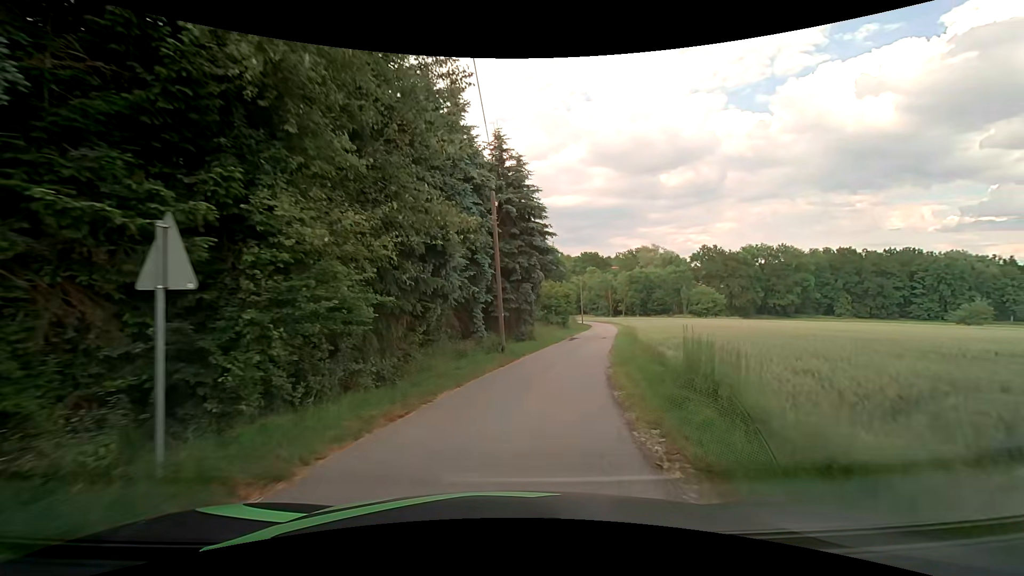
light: Day
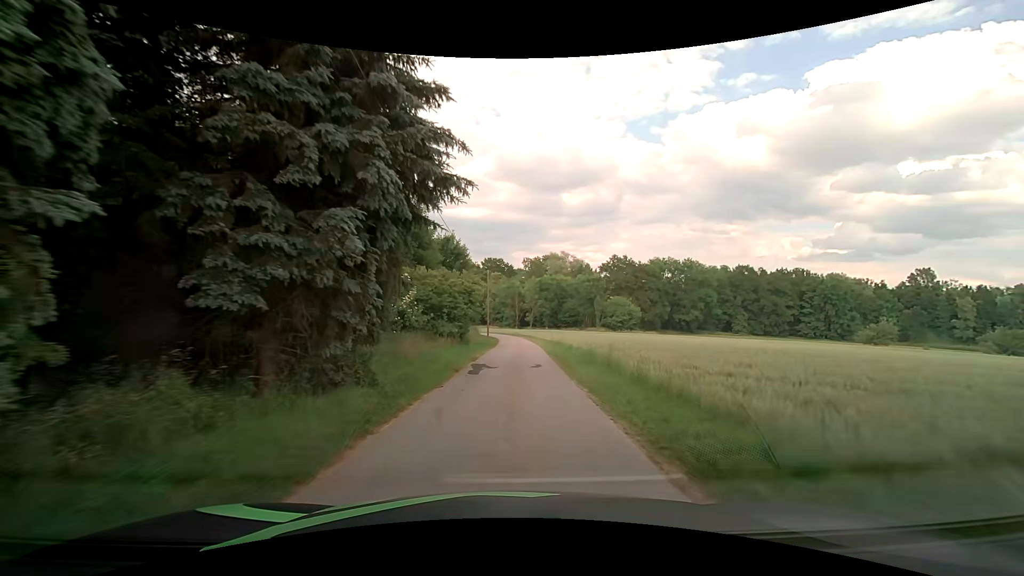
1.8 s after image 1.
(+2.0, +18.9) m; +12°
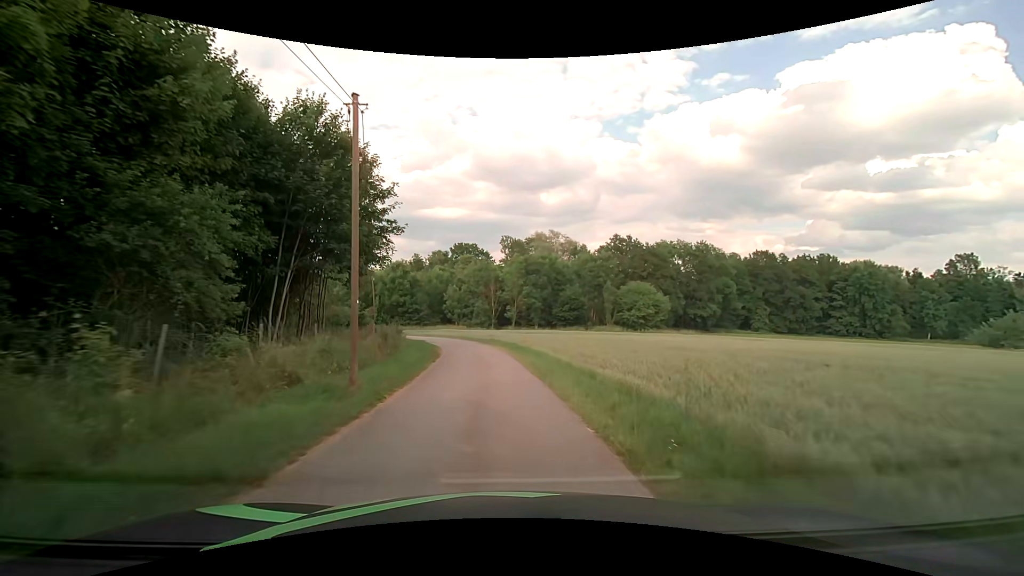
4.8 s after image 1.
(+1.5, +34.0) m; +3°
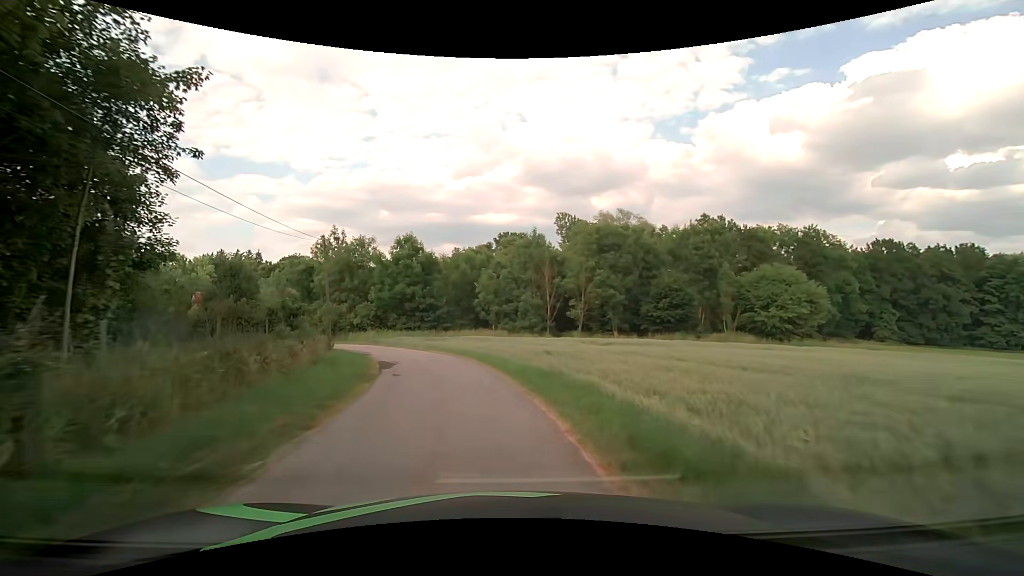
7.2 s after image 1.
(-0.9, +25.9) m; -6°
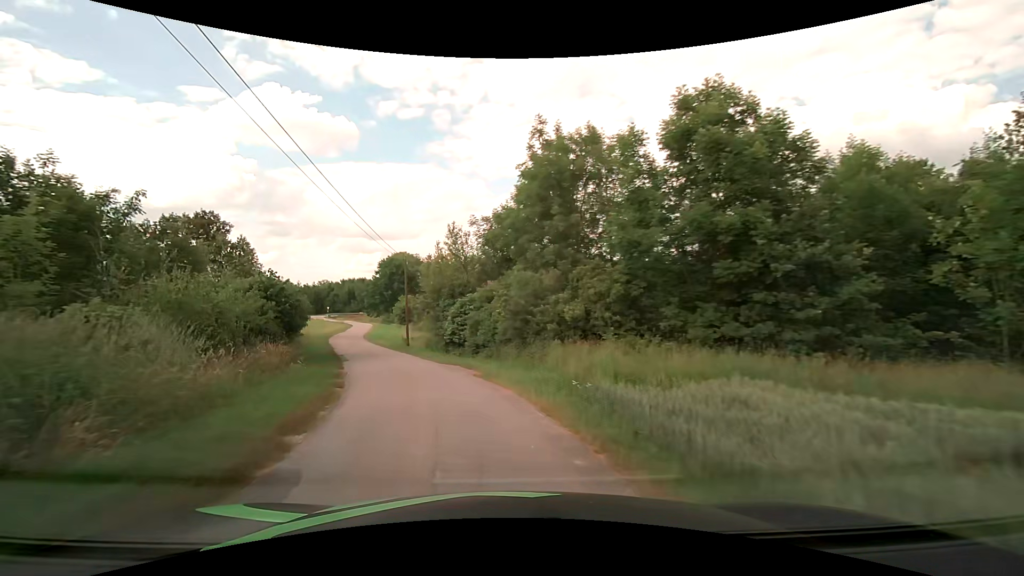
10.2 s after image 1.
(-7.0, +31.8) m; -29°
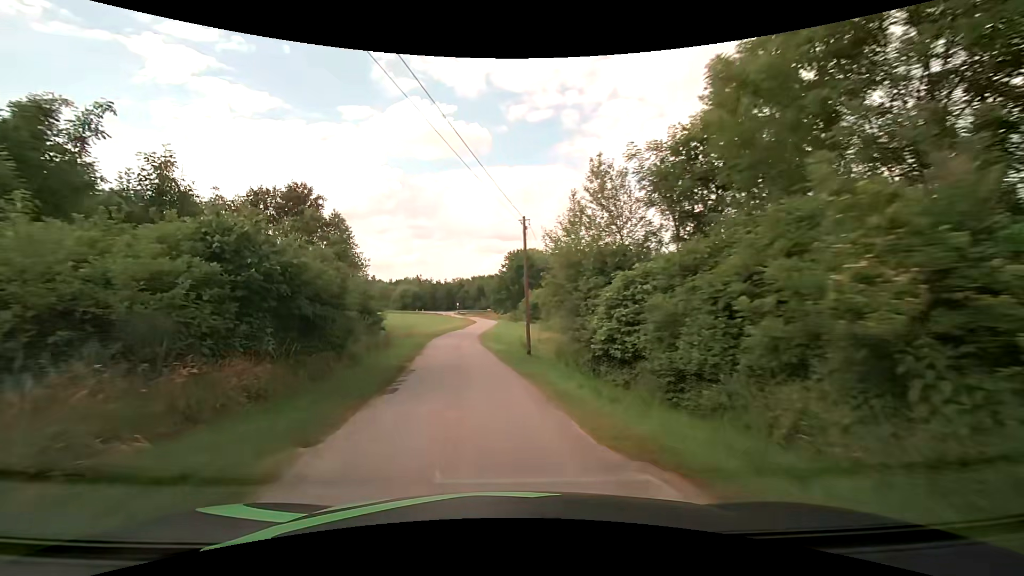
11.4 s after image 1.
(-1.7, +12.8) m; -15°
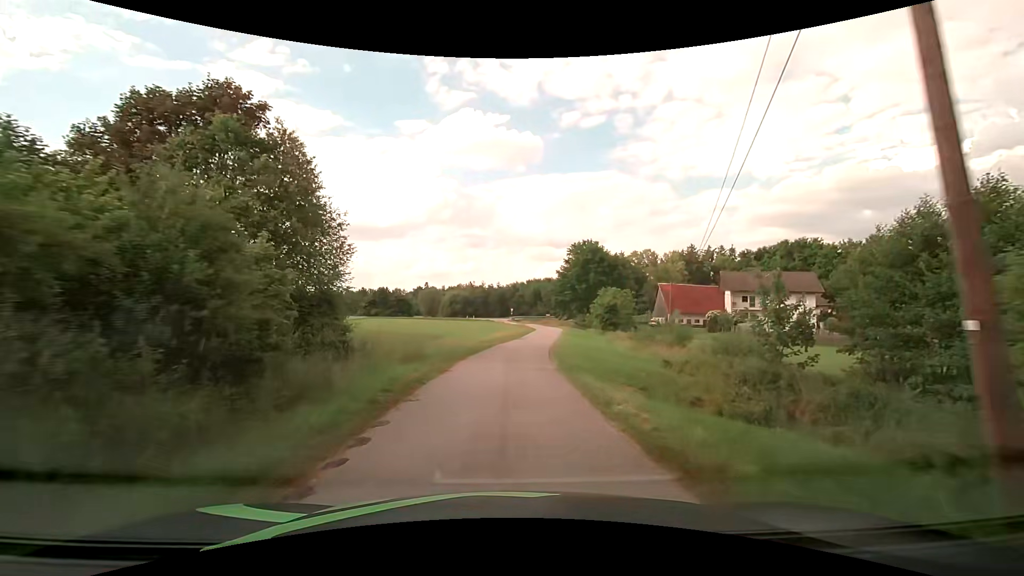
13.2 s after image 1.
(-1.7, +19.4) m; -6°
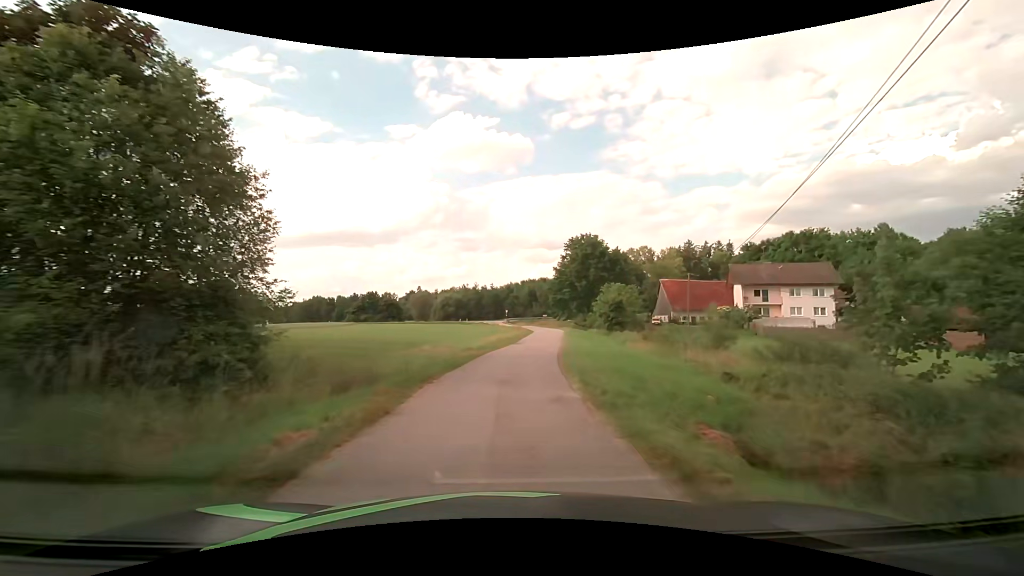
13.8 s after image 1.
(0.0, +6.5) m; 0°
(0, +10) (0, +20) (+1, +30) (+2, +40) (+4, +50) (+4, +60) (+5, +70) (+5, +80) (+4, +90) (+2, +100) m
